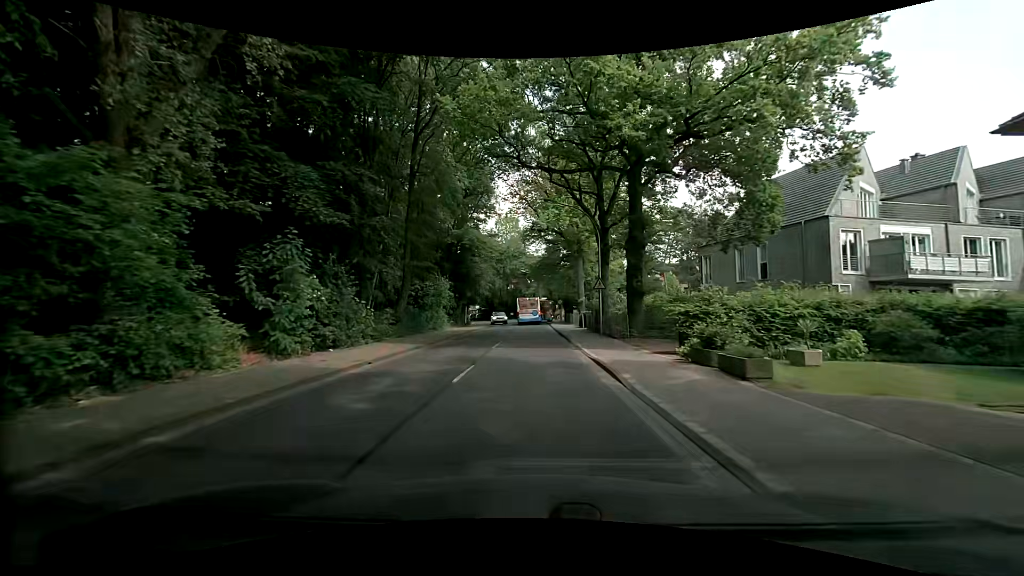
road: tertiary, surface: asphalt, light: Day
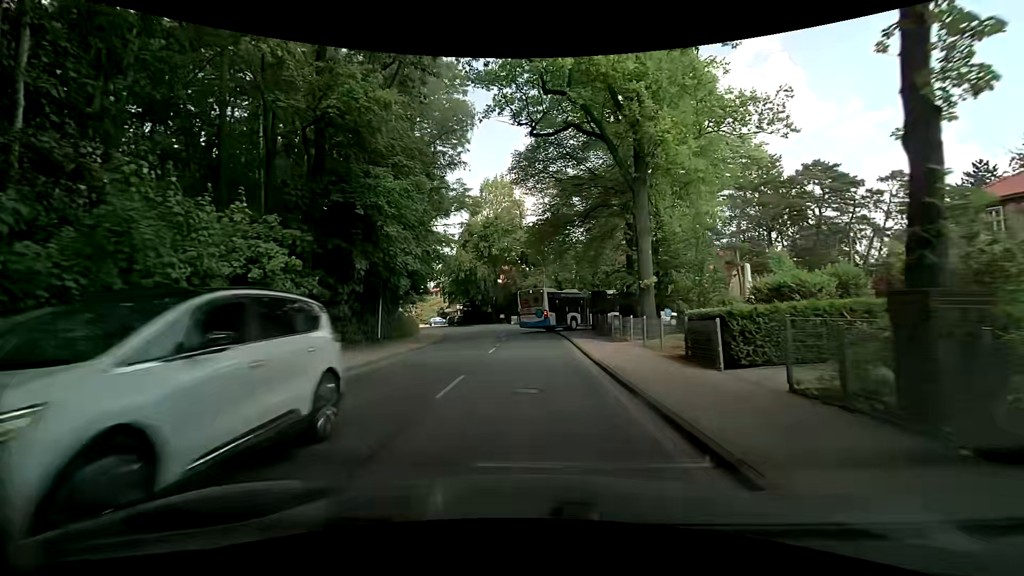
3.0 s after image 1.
(-0.6, +30.0) m; -1°
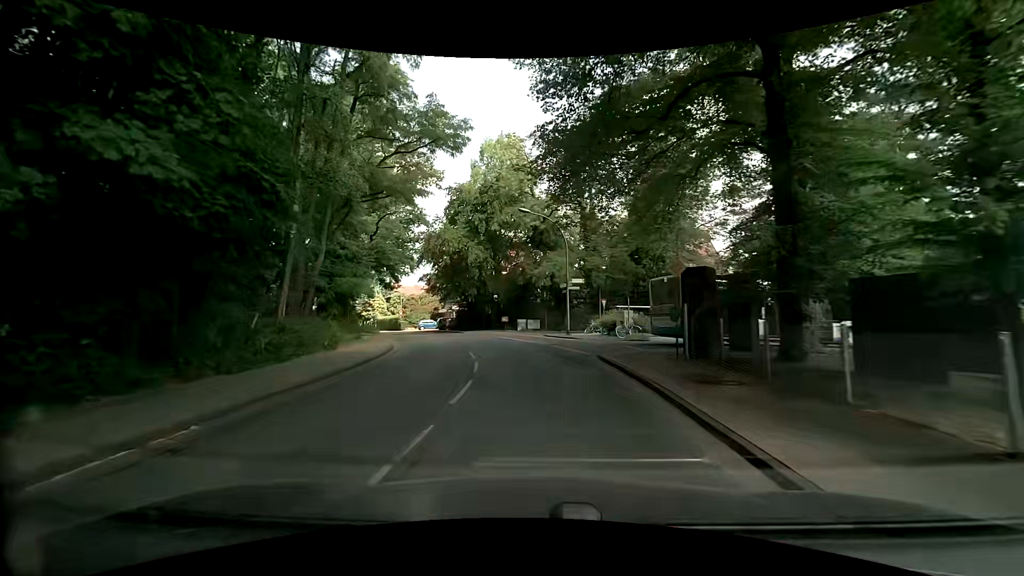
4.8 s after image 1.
(-0.2, +18.8) m; -2°
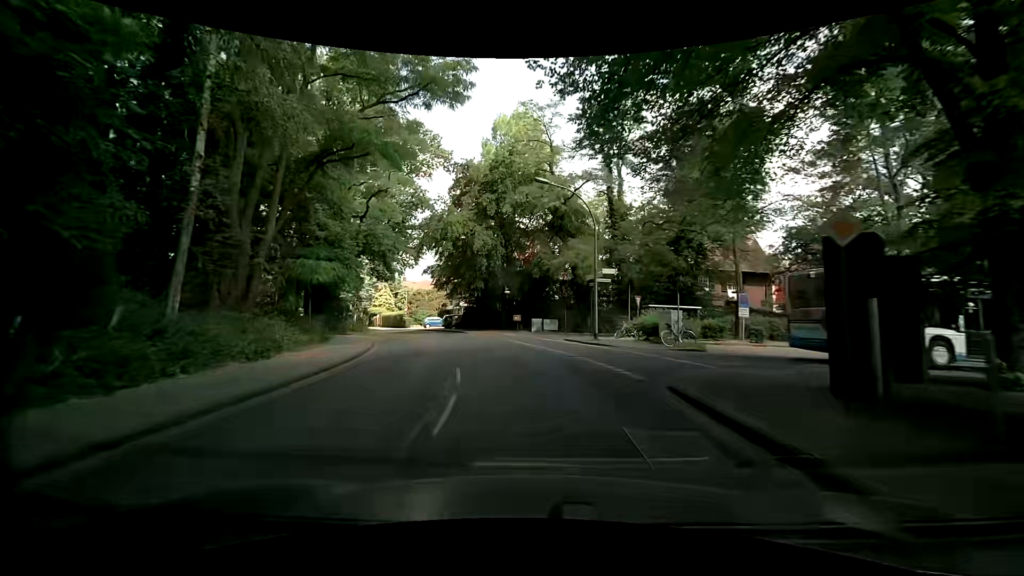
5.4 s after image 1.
(-0.1, +6.7) m; -1°
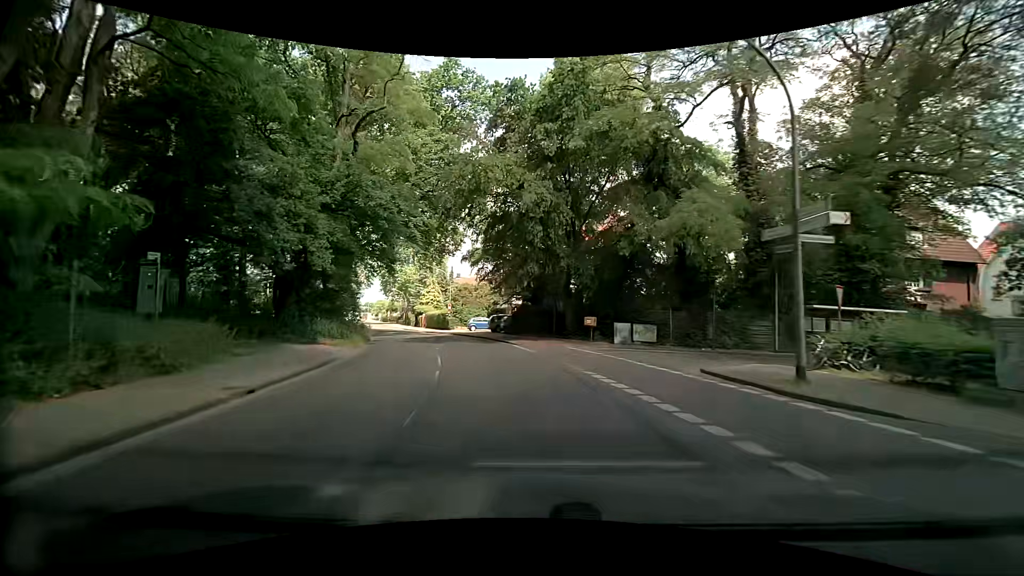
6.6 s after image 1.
(-0.8, +13.8) m; -8°
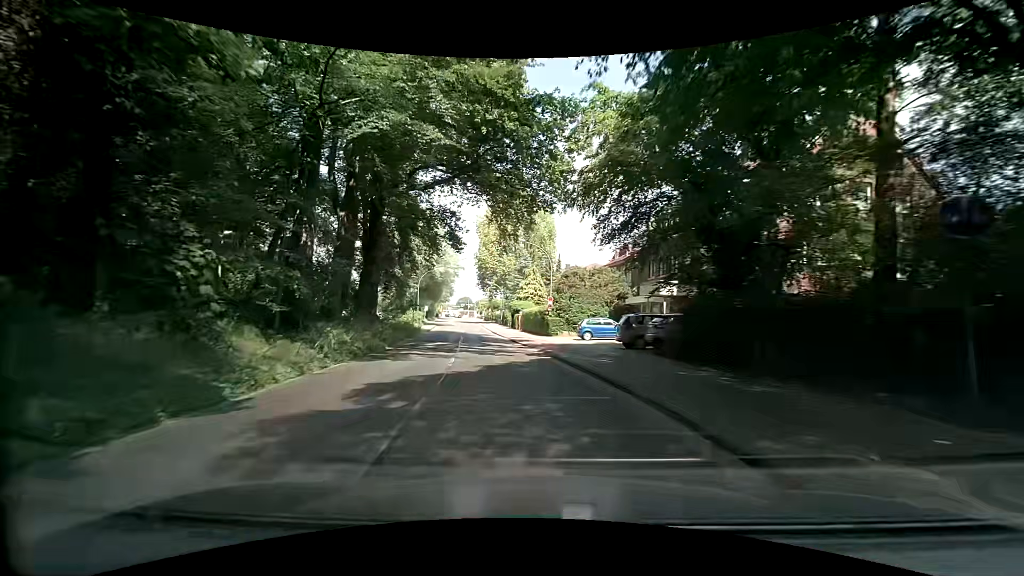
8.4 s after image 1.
(-2.2, +21.4) m; -12°
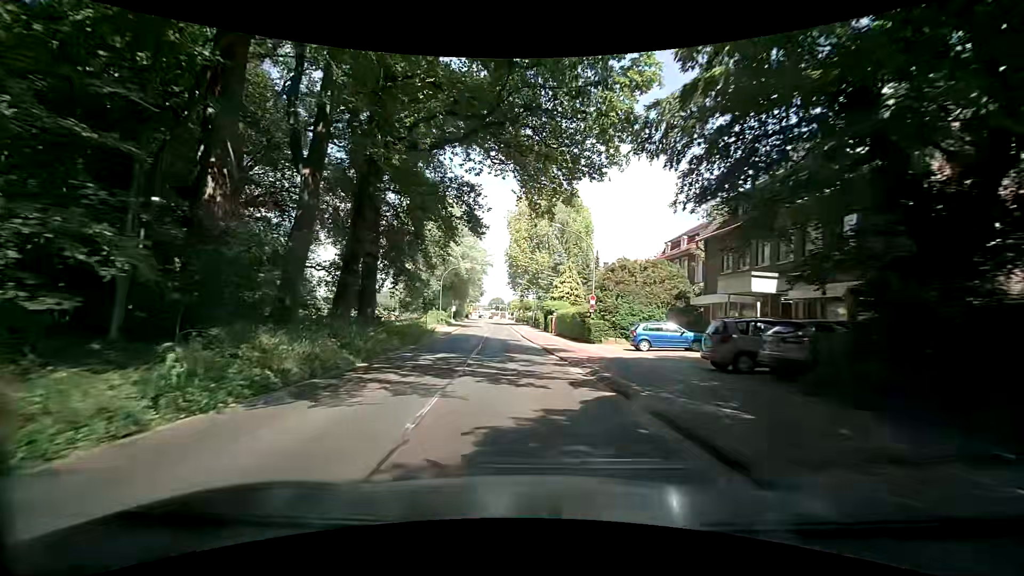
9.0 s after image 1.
(-0.3, +7.3) m; -5°
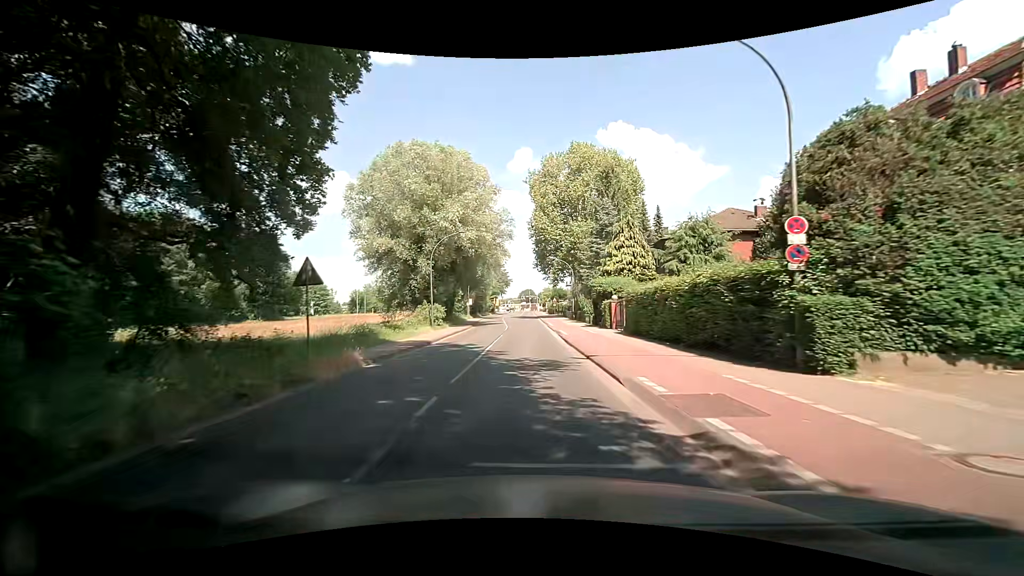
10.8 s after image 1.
(-0.6, +22.5) m; -3°
(0, +10) (0, +20) (-1, +30) (-1, +40) (-1, +50) (-2, +60) (-2, +70) (-2, +80) (-3, +90) (-3, +100) m
